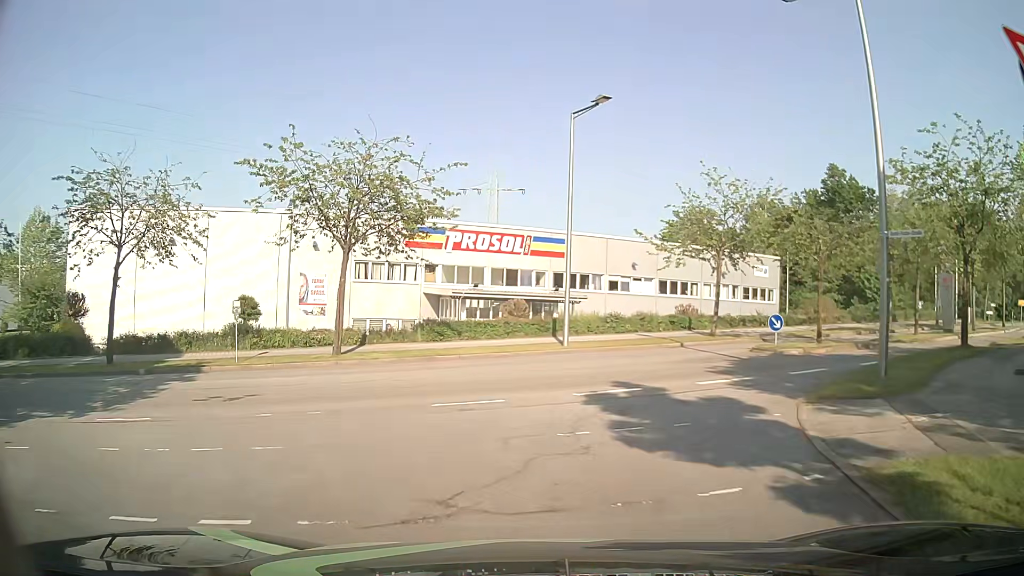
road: residential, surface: asphalt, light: Day
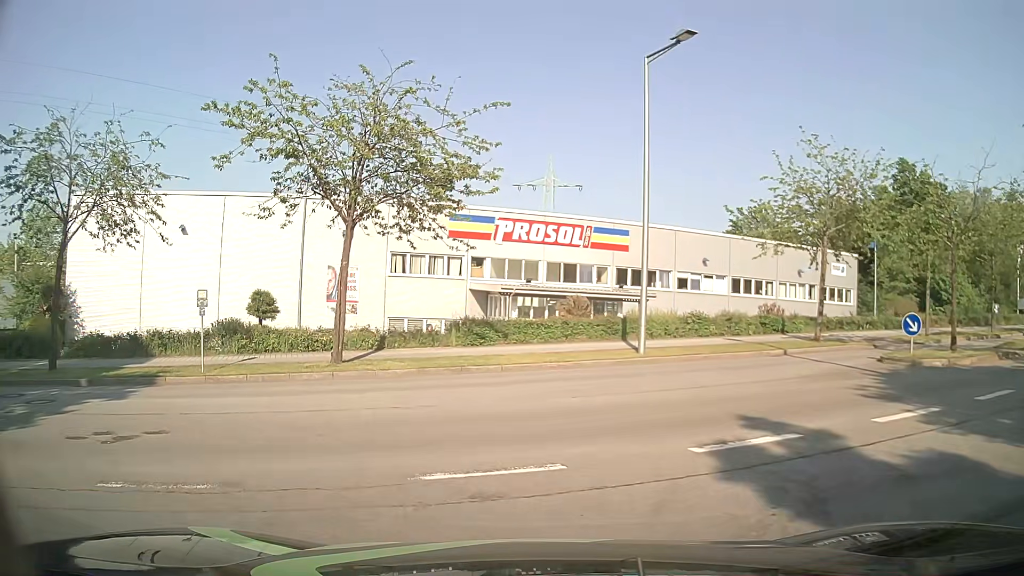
(-0.1, +5.7) m; -5°
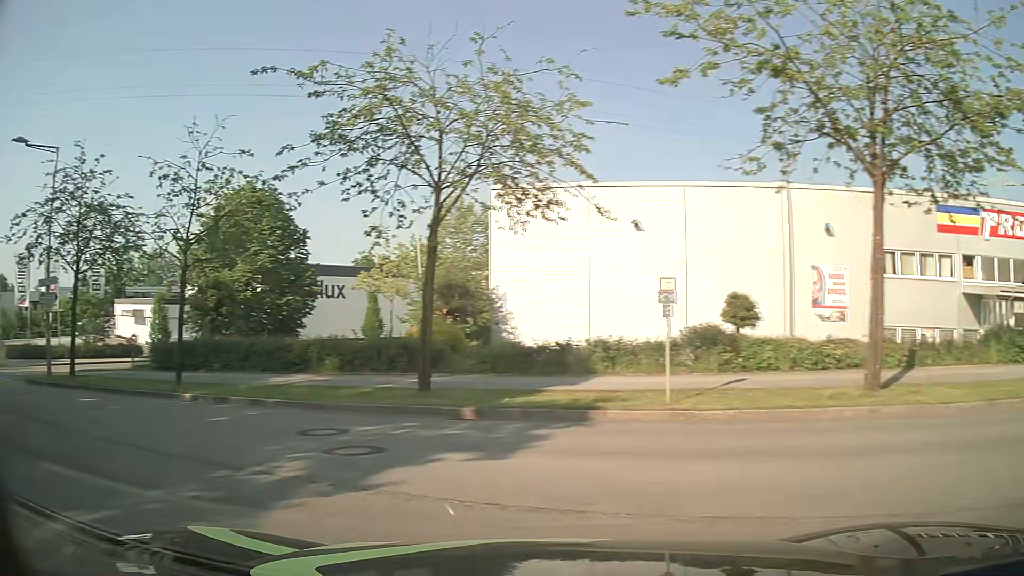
(-1.7, +5.9) m; -39°
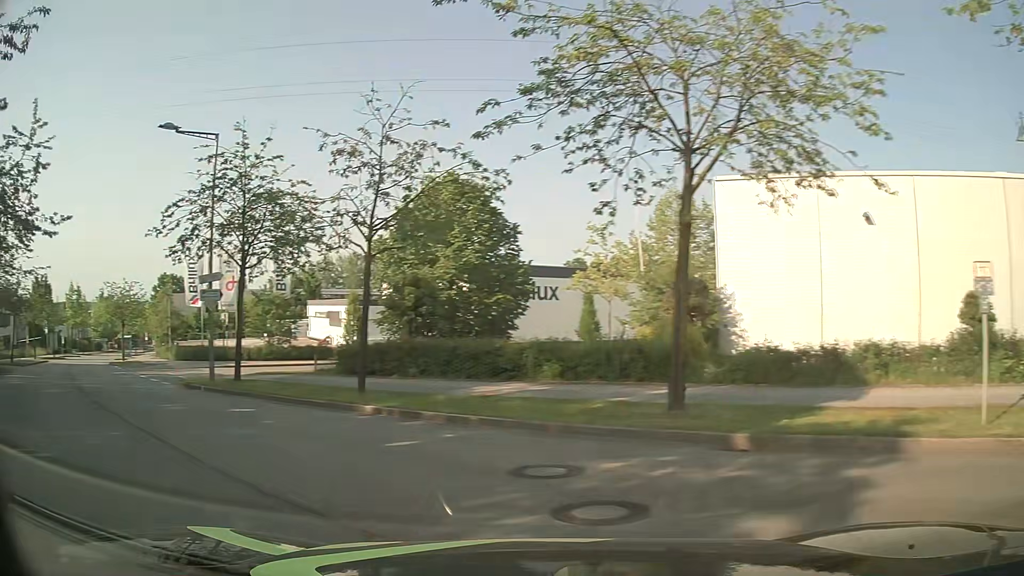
(-0.5, +3.0) m; -17°
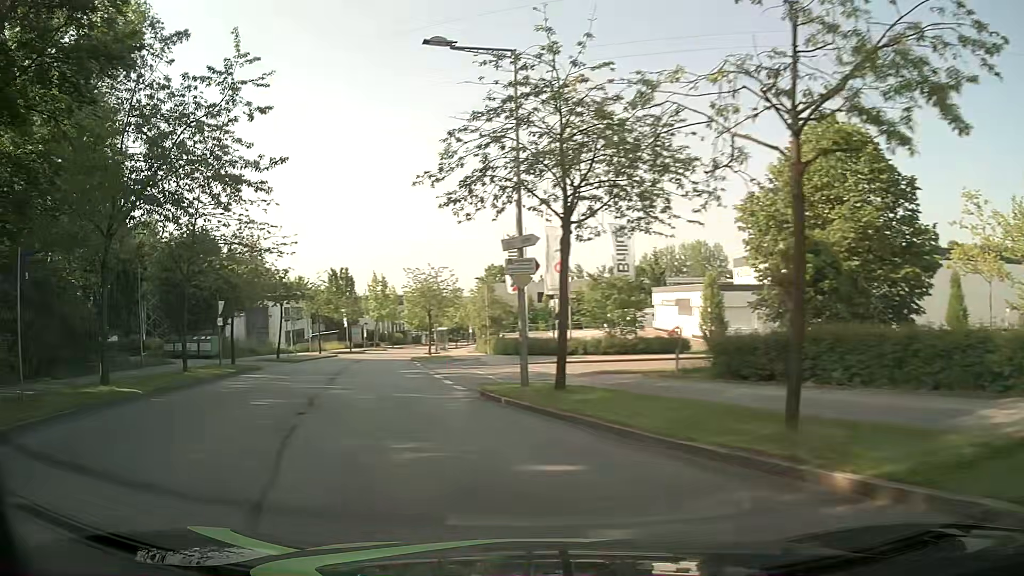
(-2.2, +7.3) m; -29°
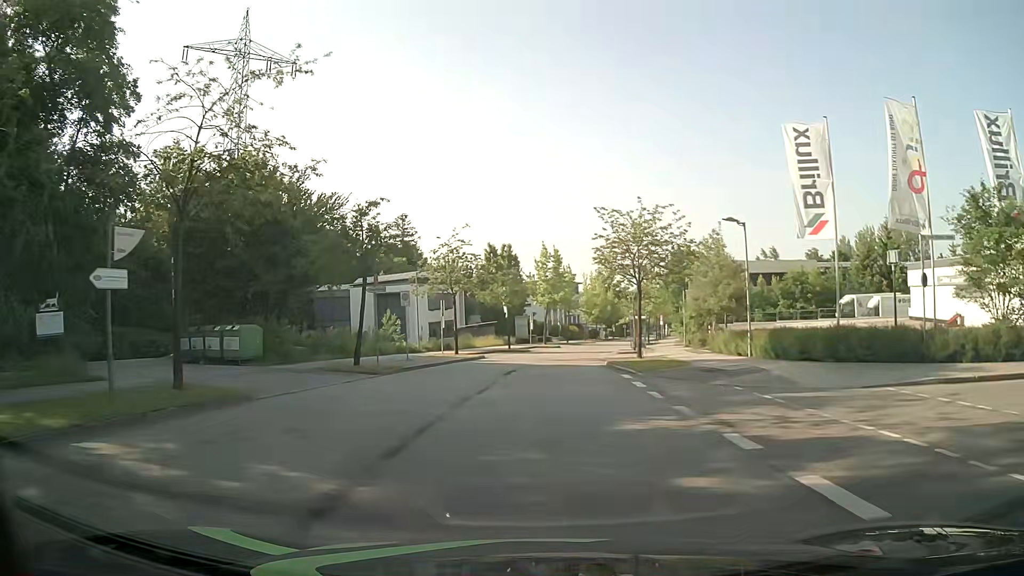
(-4.7, +20.7) m; -15°
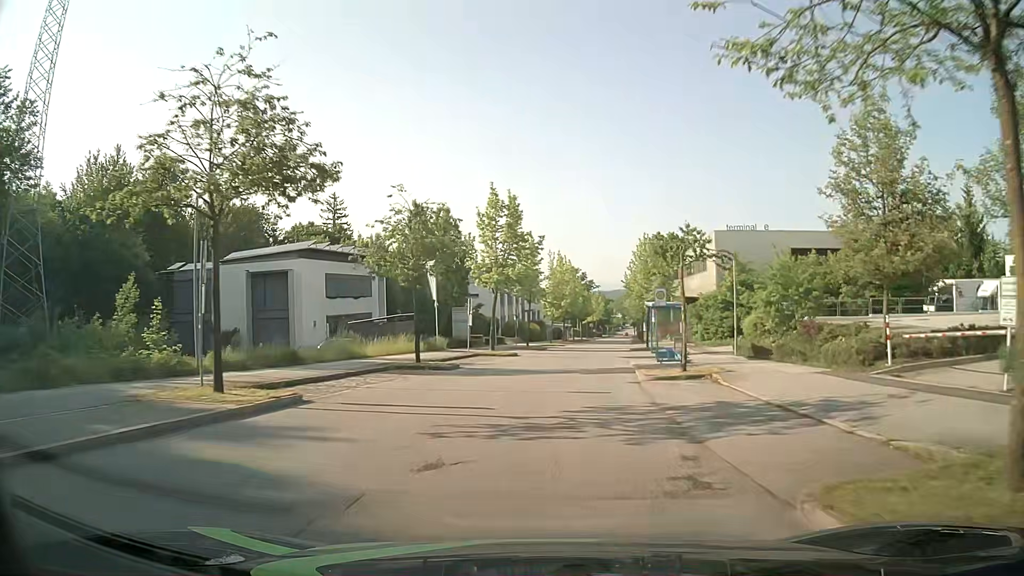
(+0.7, +25.0) m; +4°
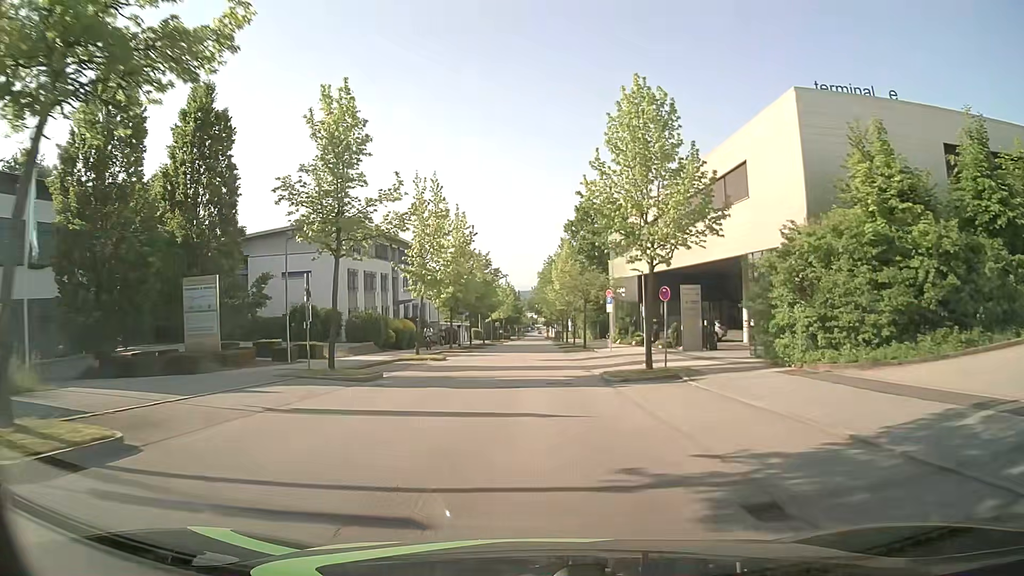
(+2.4, +33.1) m; +8°
(0, +10) (0, +20) (0, +30) (0, +40) (0, +50) (0, +60) (0, +70) (0, +80) (0, +90) (0, +100) m
